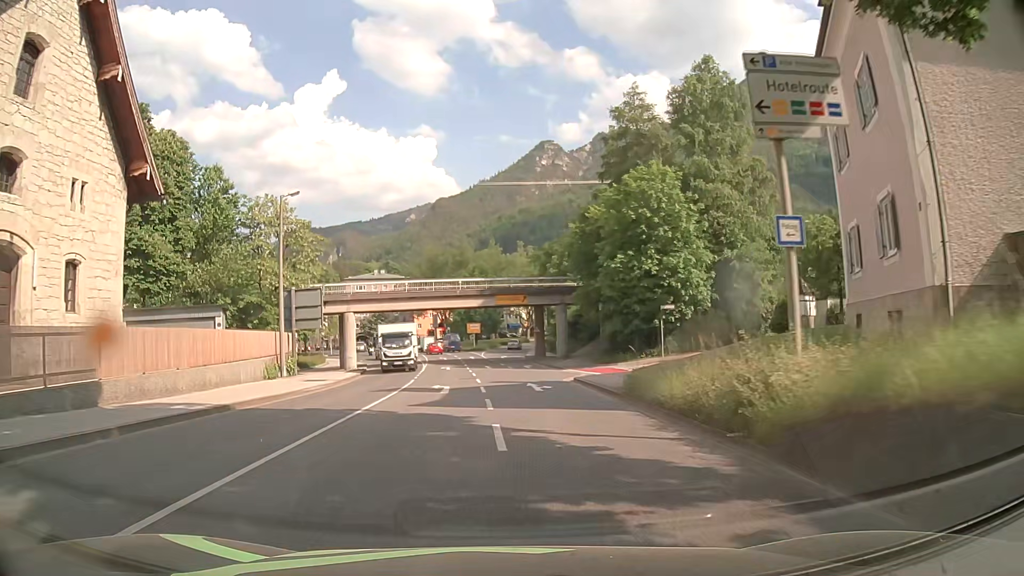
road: primary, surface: asphalt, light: Day
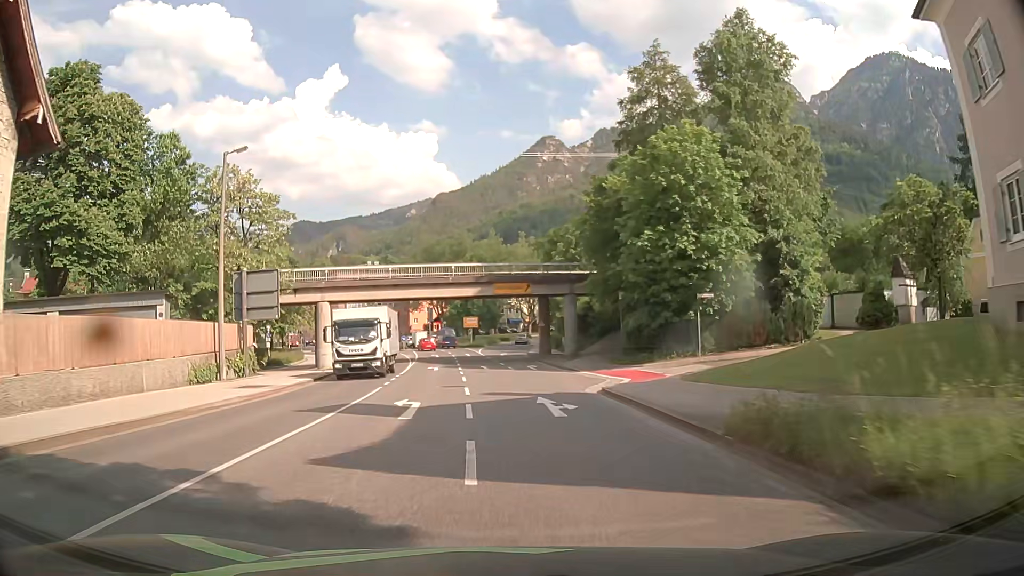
(0.0, +8.0) m; 0°
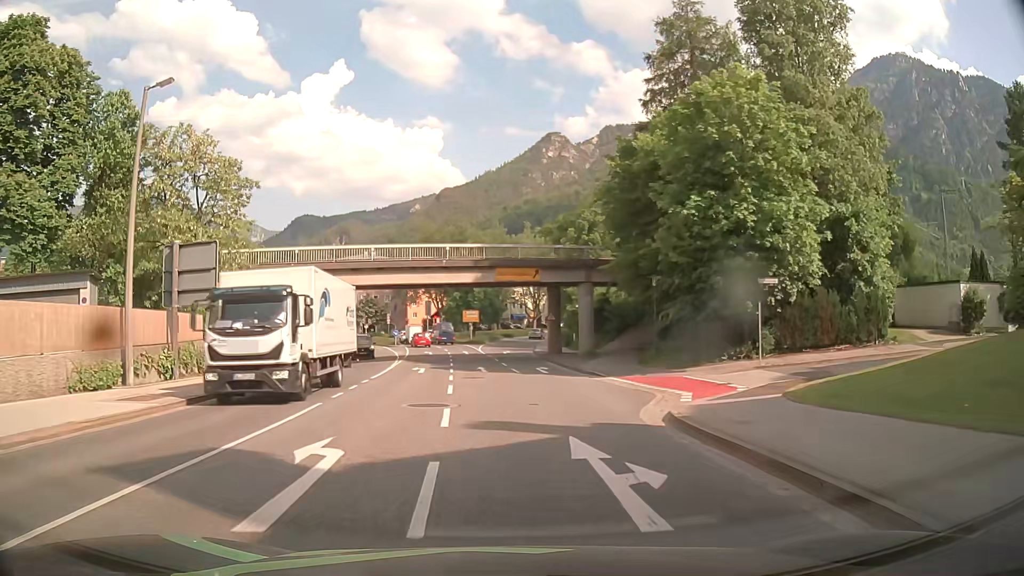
(0.0, +7.8) m; 0°
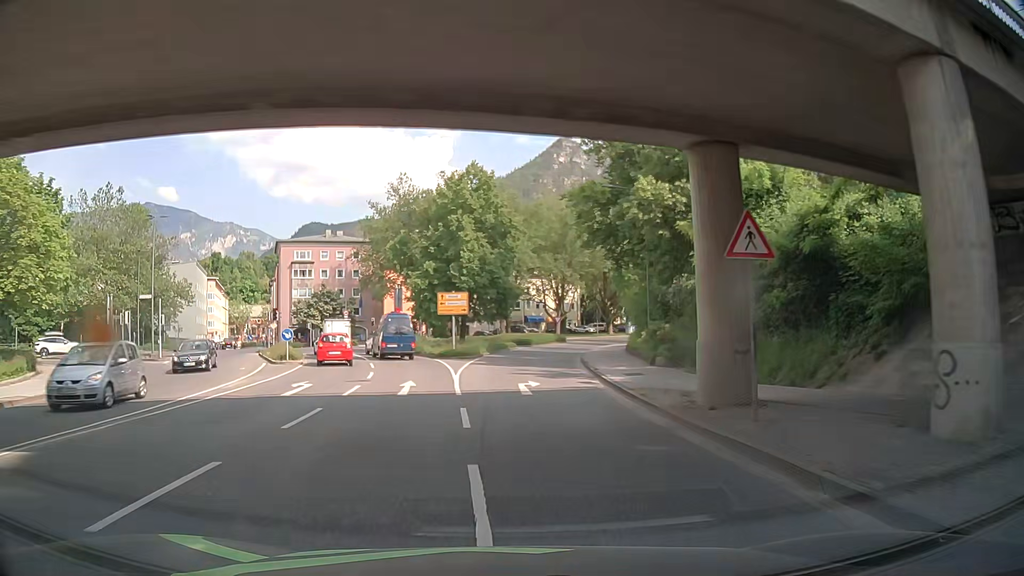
(-0.4, +37.0) m; -1°
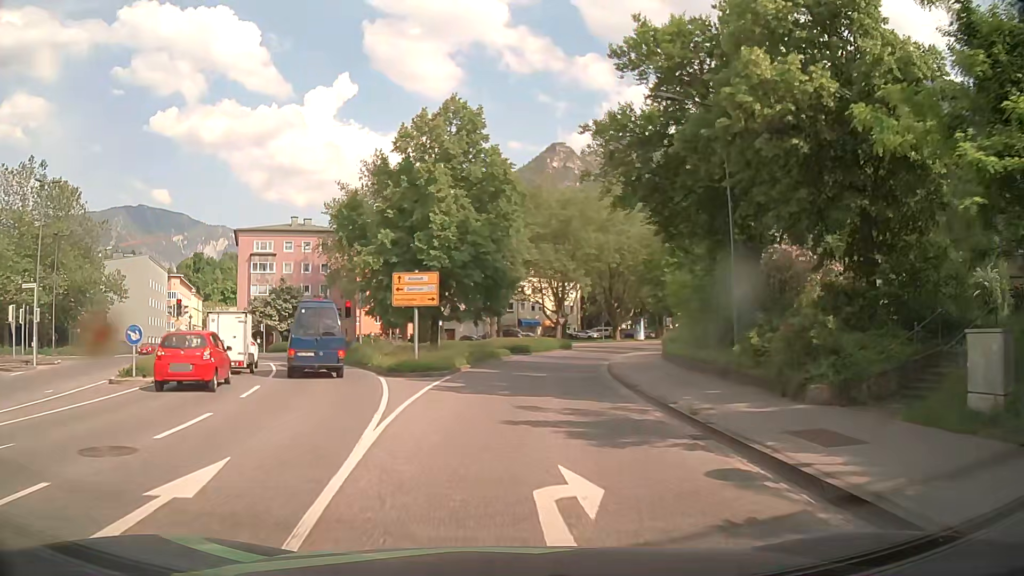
(0.0, +13.8) m; +1°
